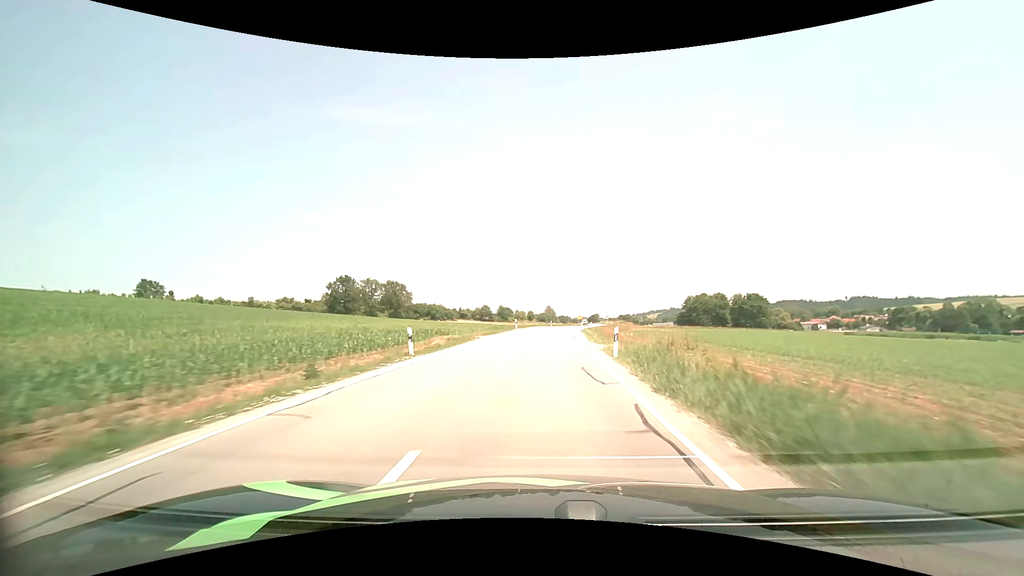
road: secondary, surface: asphalt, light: Day
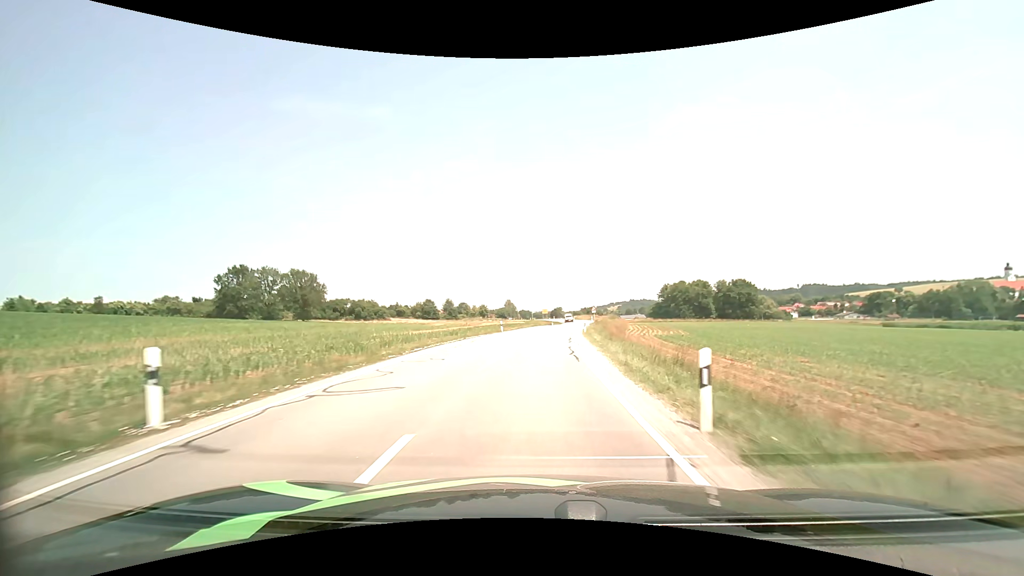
(+2.2, +46.6) m; +5°
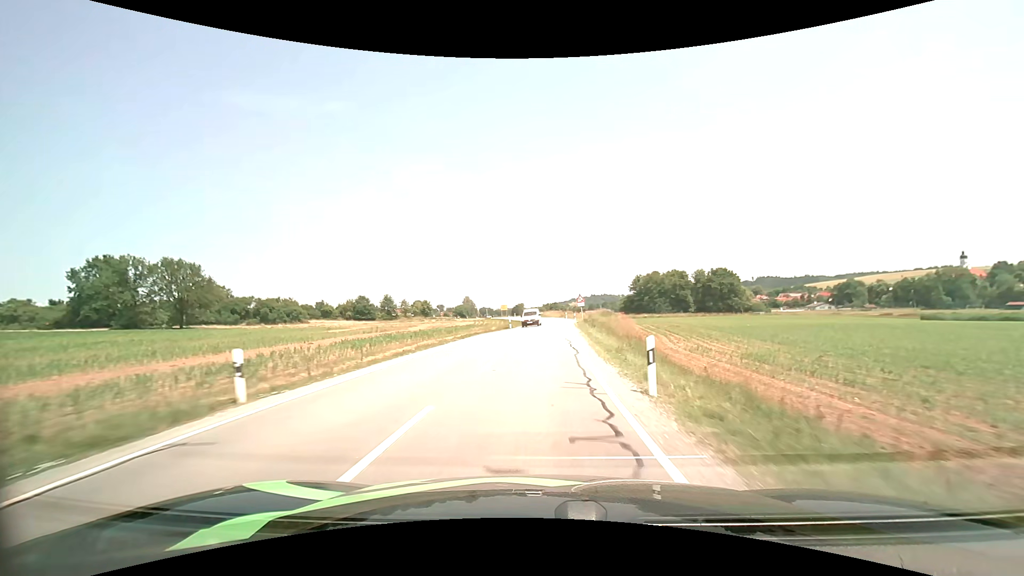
(+1.2, +33.8) m; +4°
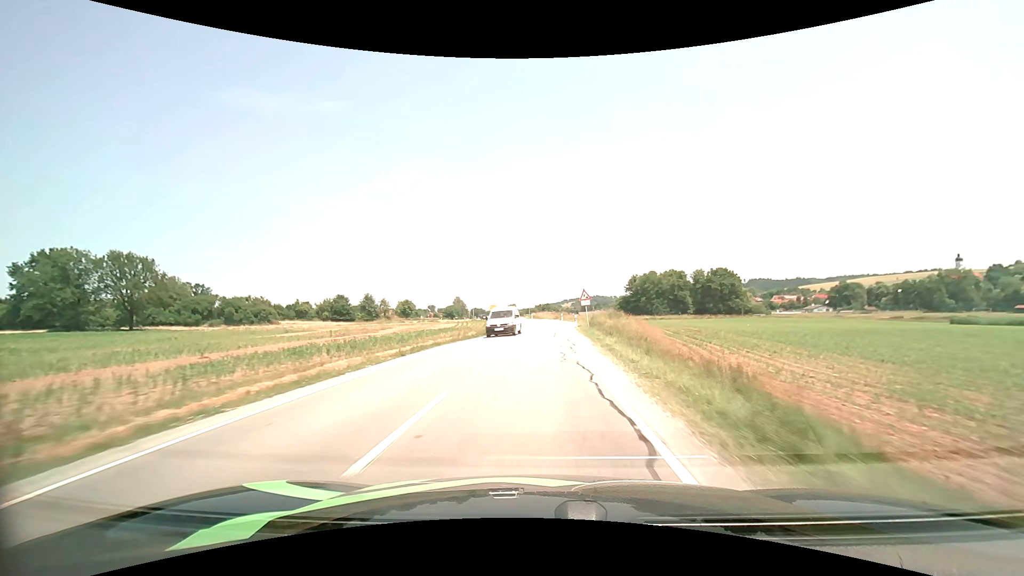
(+0.1, +11.2) m; +1°
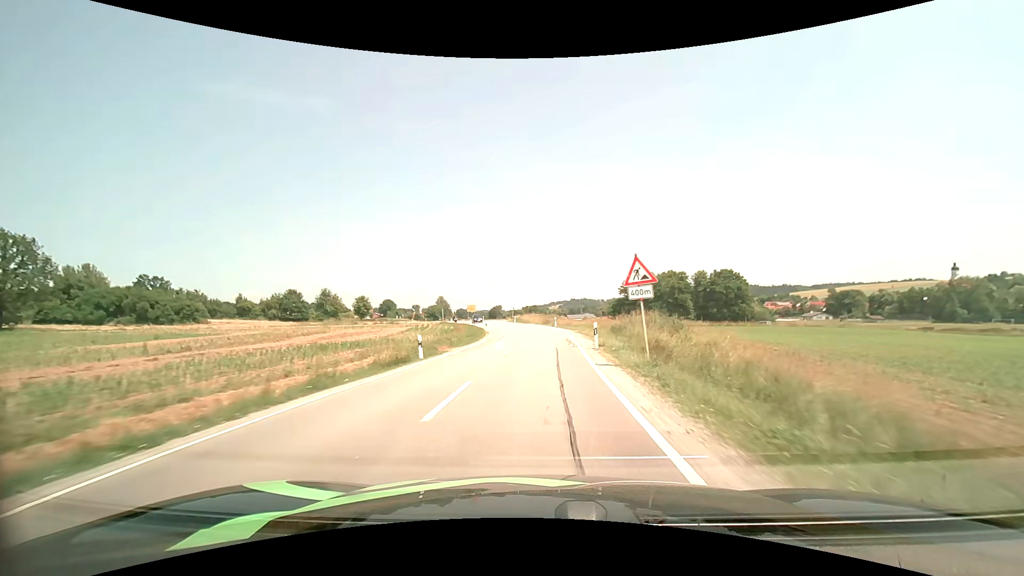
(+0.3, +21.6) m; +1°
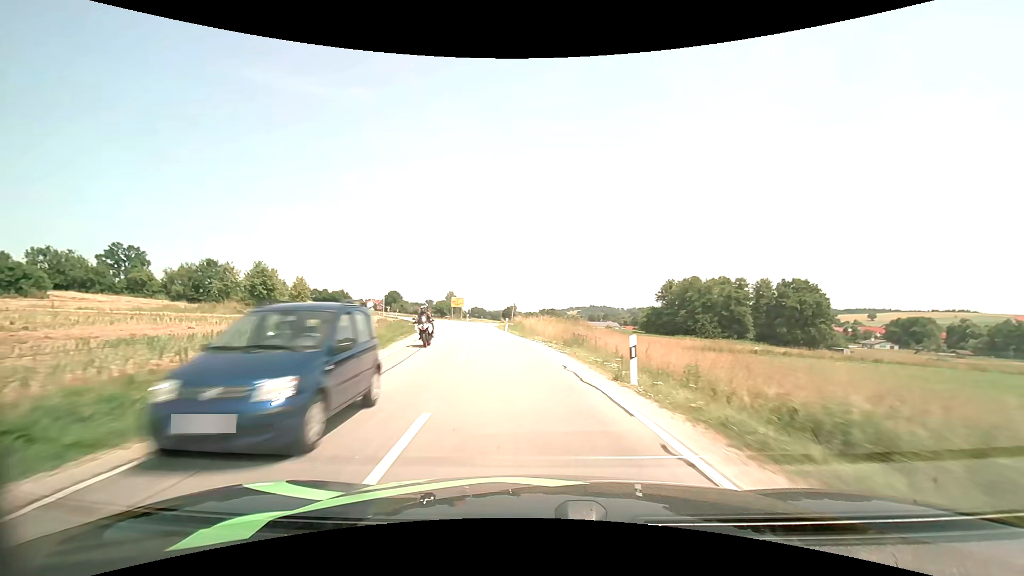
(+0.3, +40.1) m; -1°
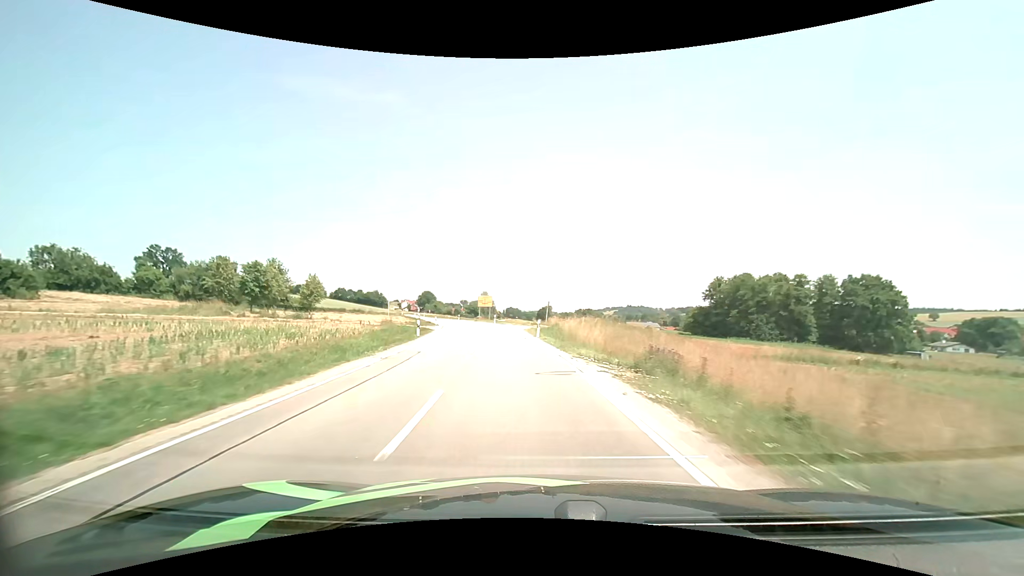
(-0.3, +9.9) m; -4°
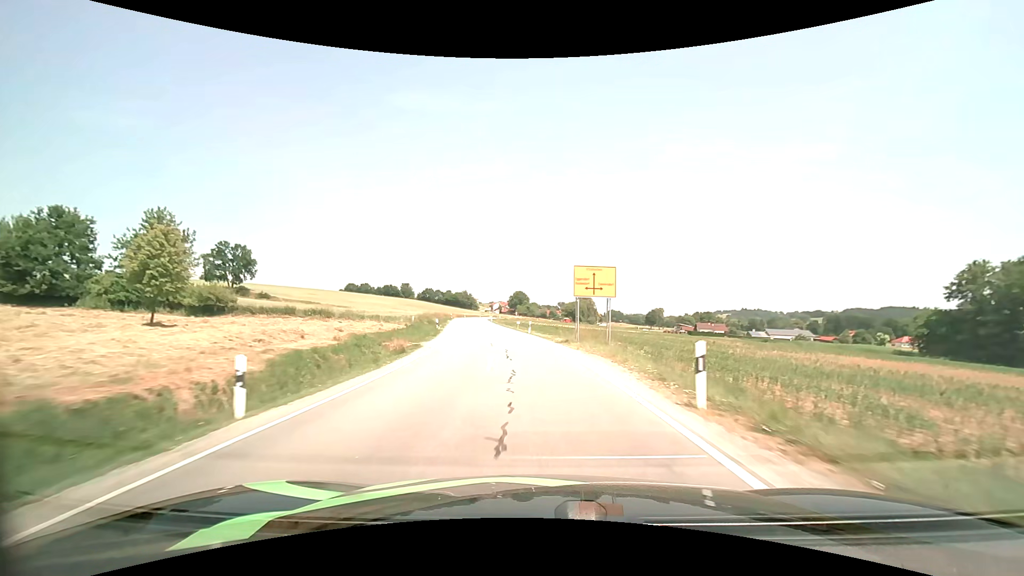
(-6.2, +51.7) m; -12°
(0, +10) (-1, +20) (-2, +30) (-3, +40) (-4, +50) (-6, +60) (-7, +70) (-9, +79) (-10, +89) (-12, +99) m
